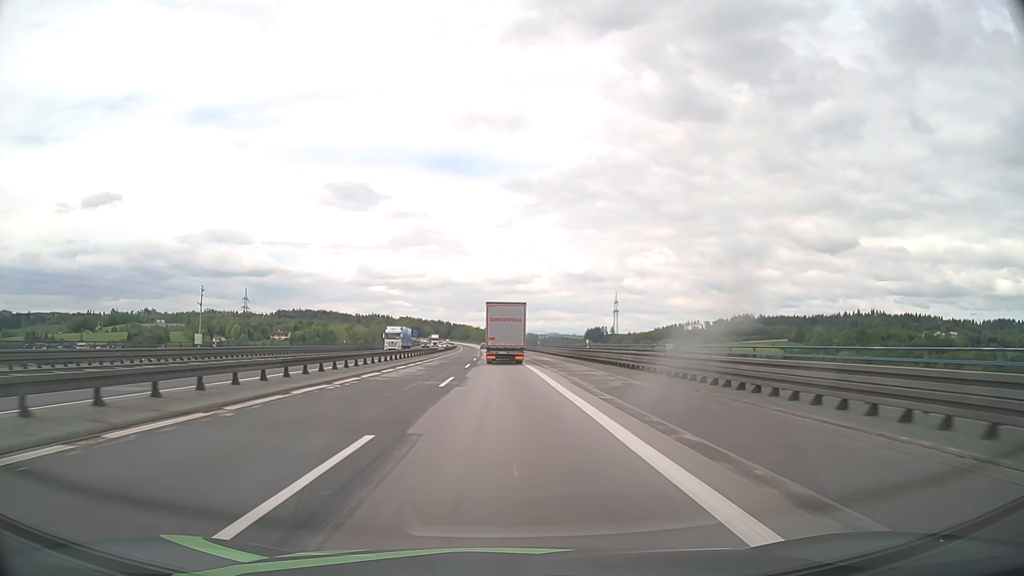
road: motorway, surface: asphalt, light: Day
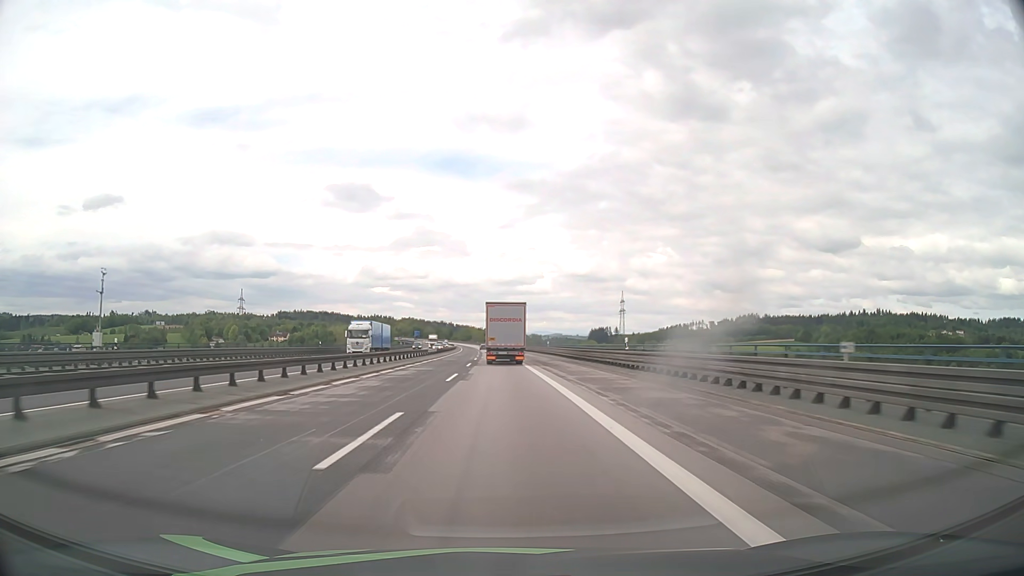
(0.0, +14.5) m; 0°
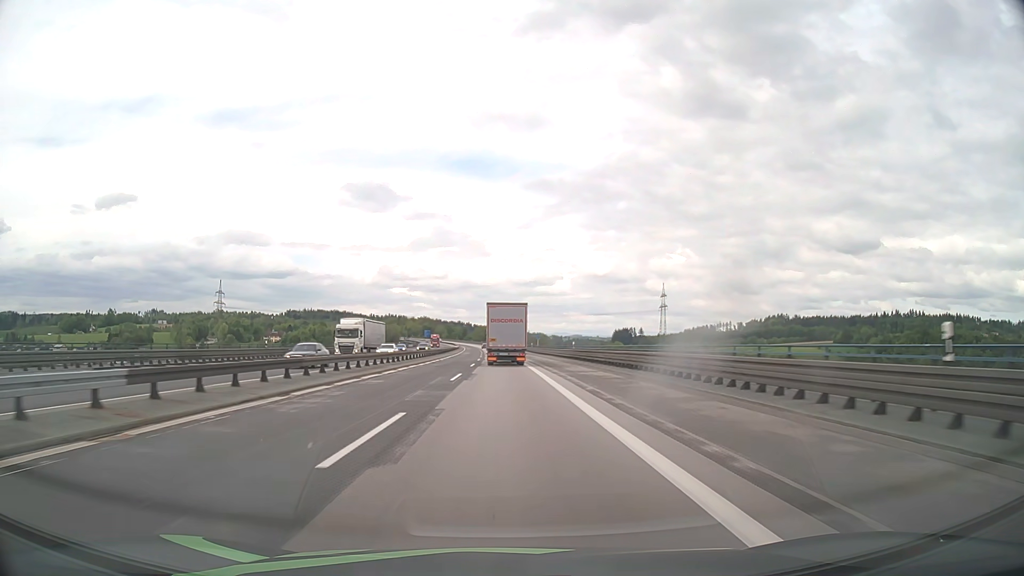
(-1.1, +71.8) m; -2°
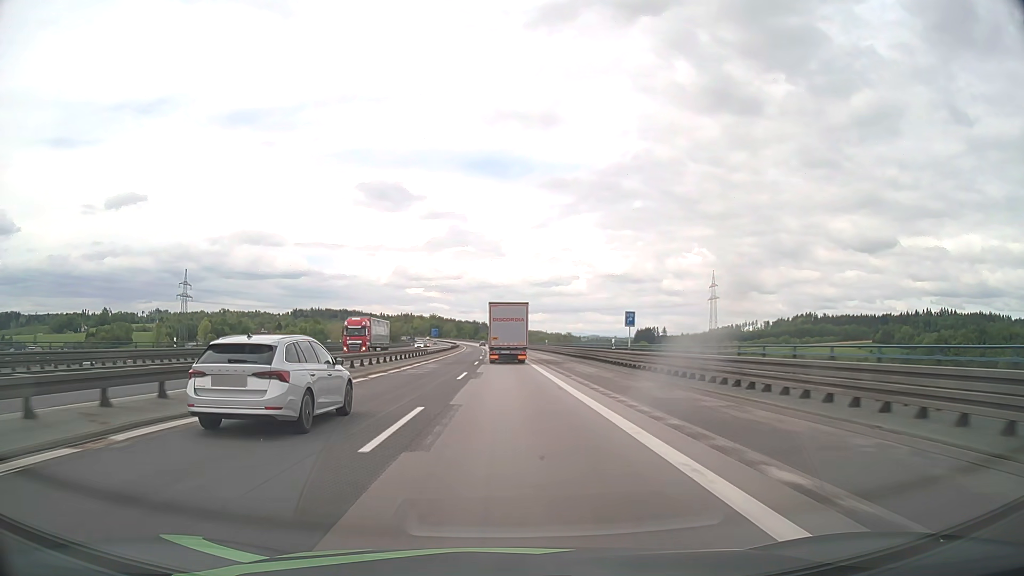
(-1.0, +71.7) m; -1°
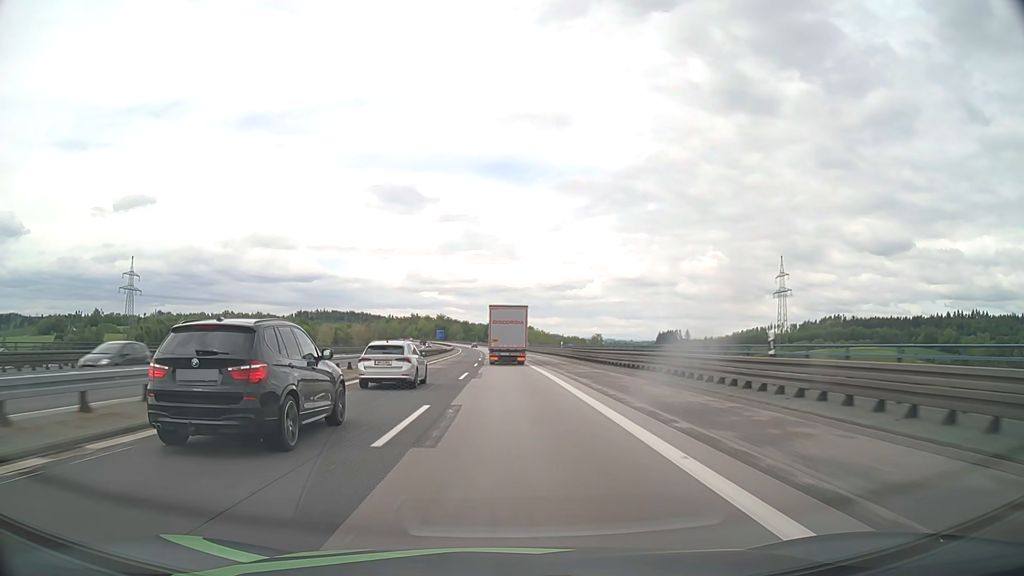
(-0.9, +72.5) m; -1°
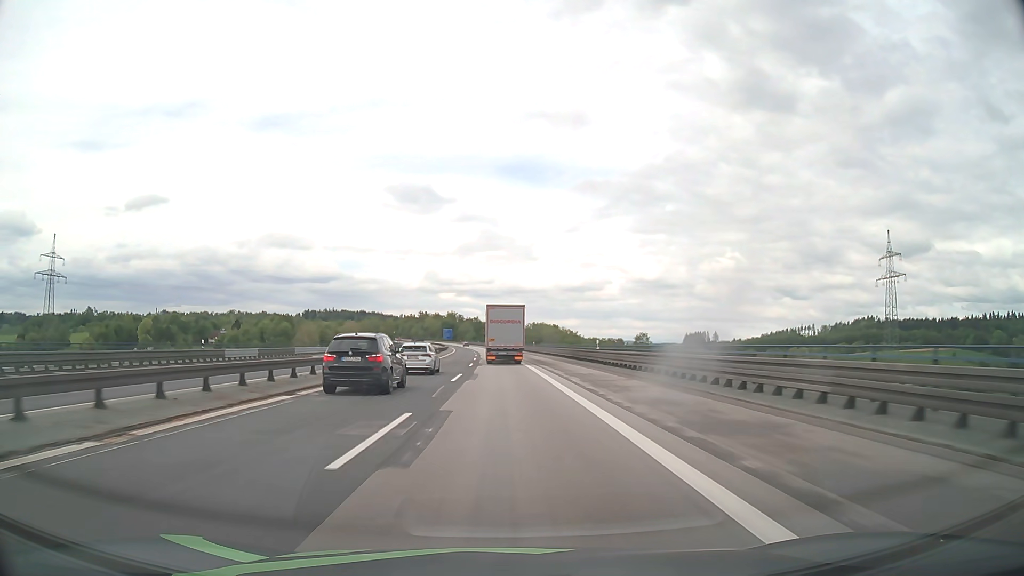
(-0.7, +73.6) m; -1°
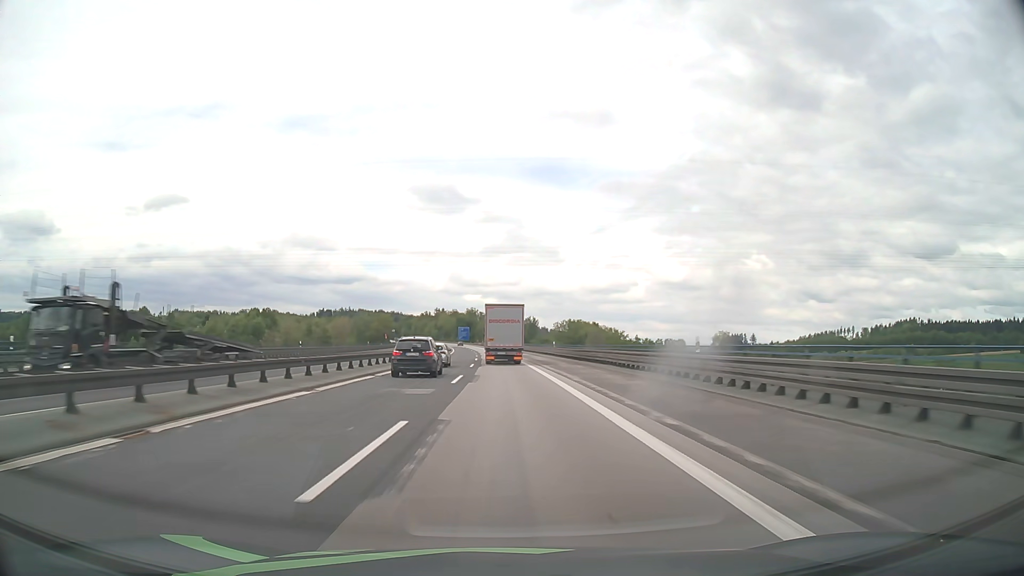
(-1.5, +74.3) m; -2°
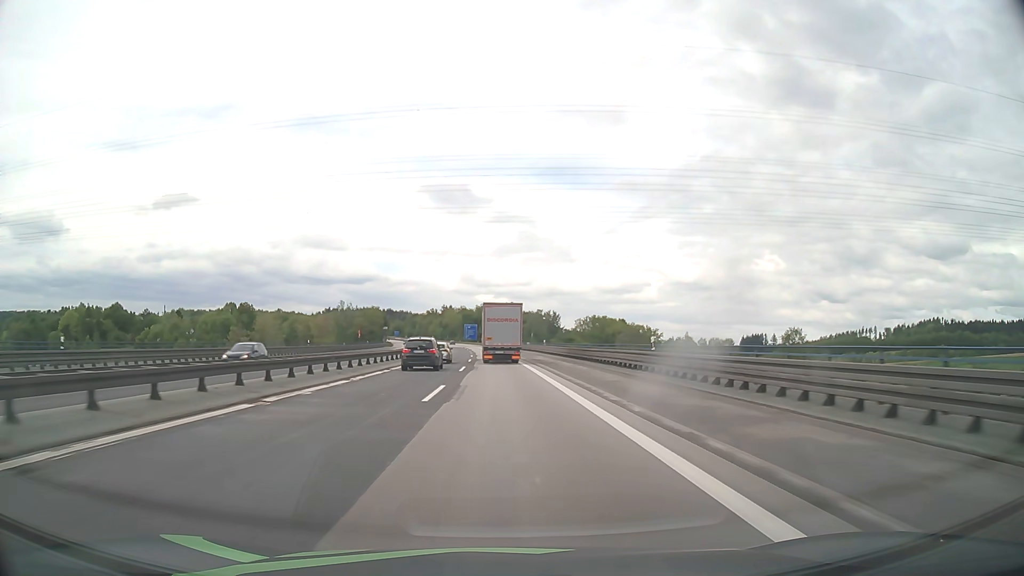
(-0.4, +44.5) m; -1°
(0, +10) (0, +20) (0, +30) (-1, +40) (-1, +50) (-1, +60) (-2, +70) (-3, +80) (-4, +90) (-5, +100) m
